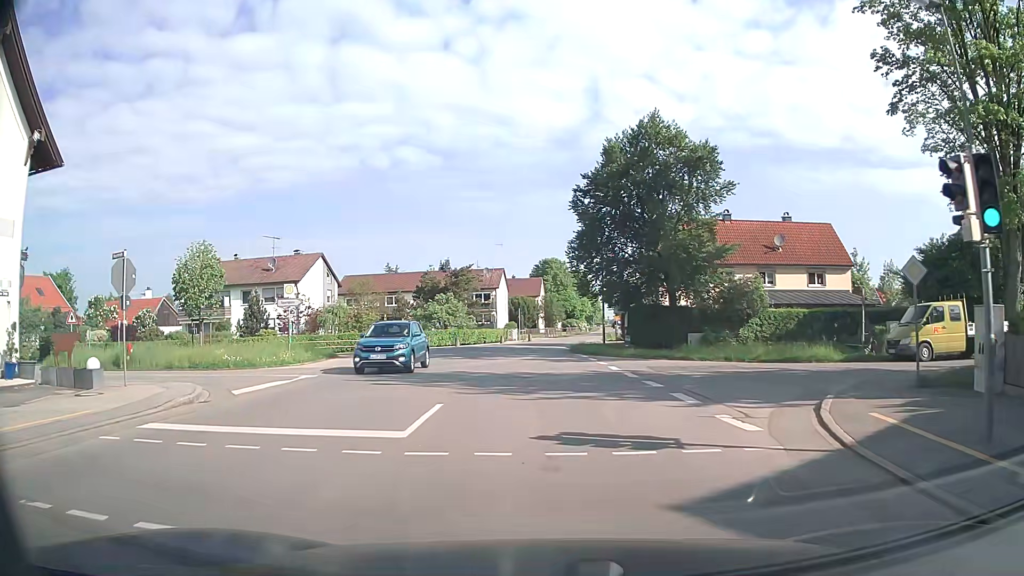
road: tertiary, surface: asphalt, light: Day
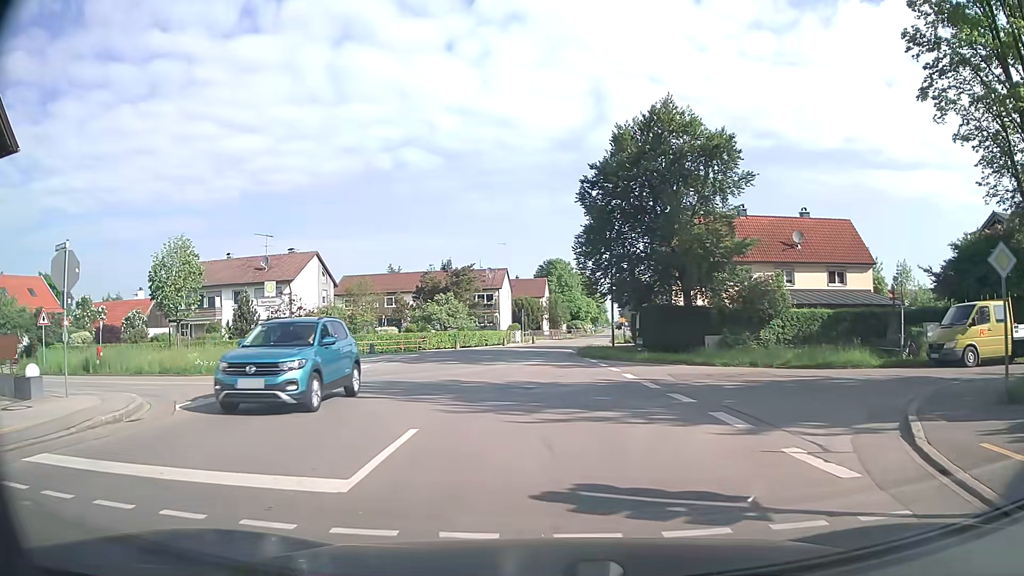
(0.0, +2.6) m; 0°
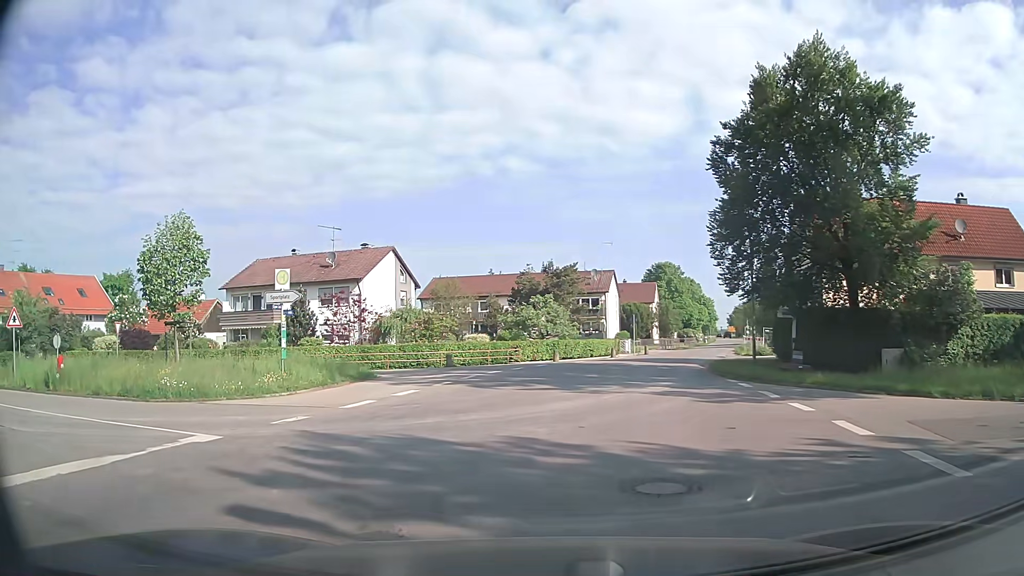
(-0.5, +8.5) m; -10°
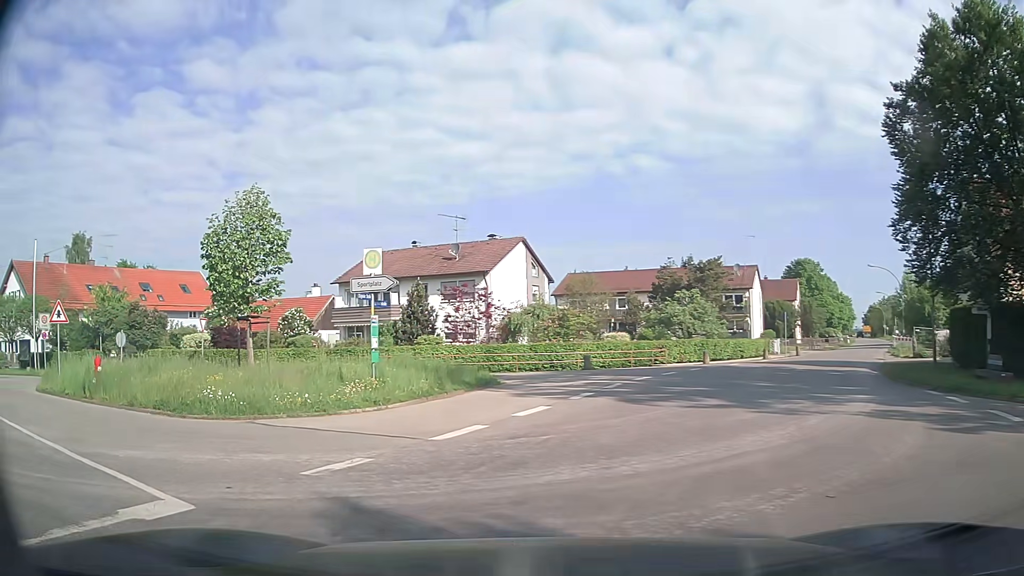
(-0.4, +4.5) m; -11°
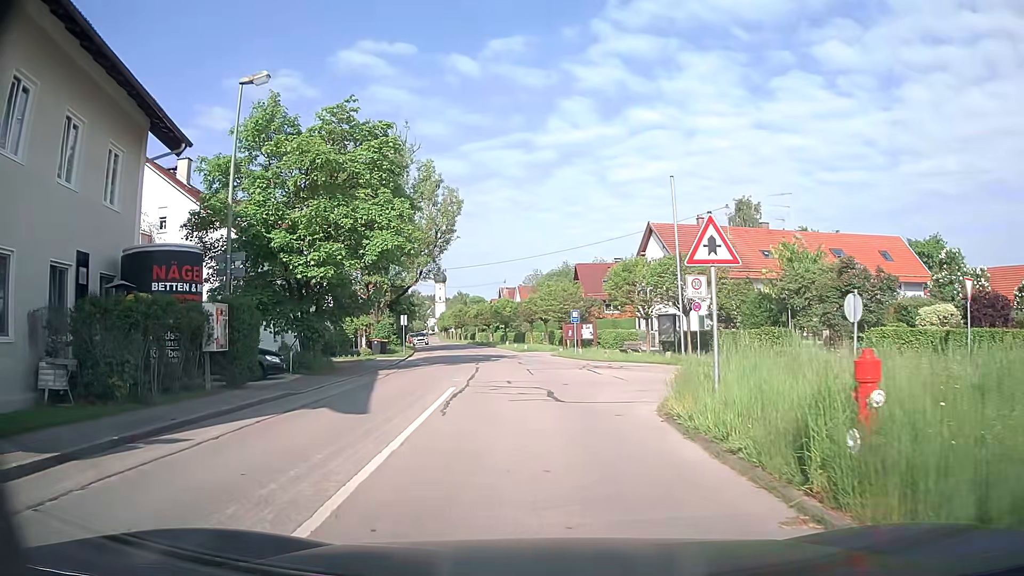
(-7.5, +11.1) m; -59°
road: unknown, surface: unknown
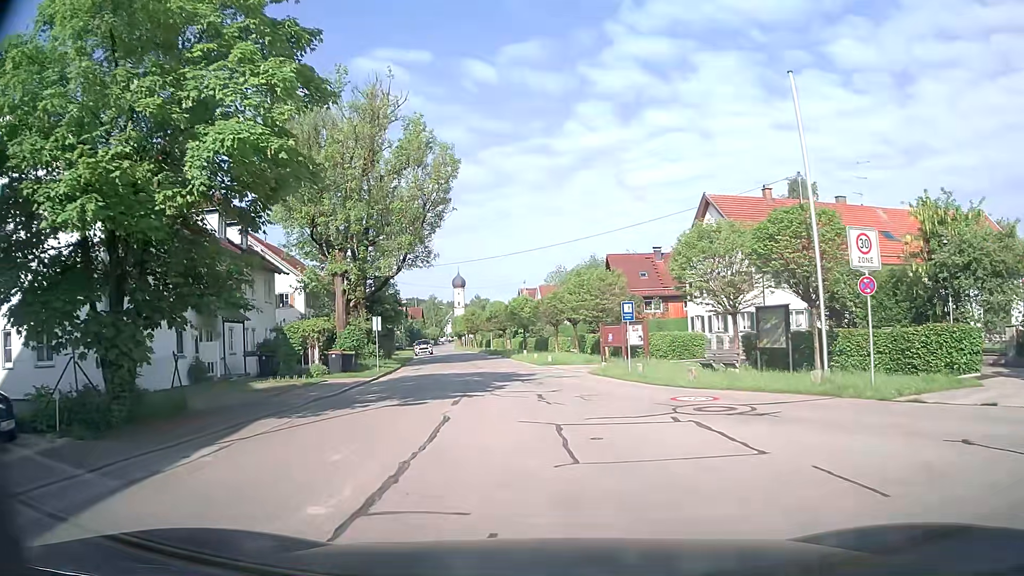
(-0.3, +13.2) m; -2°
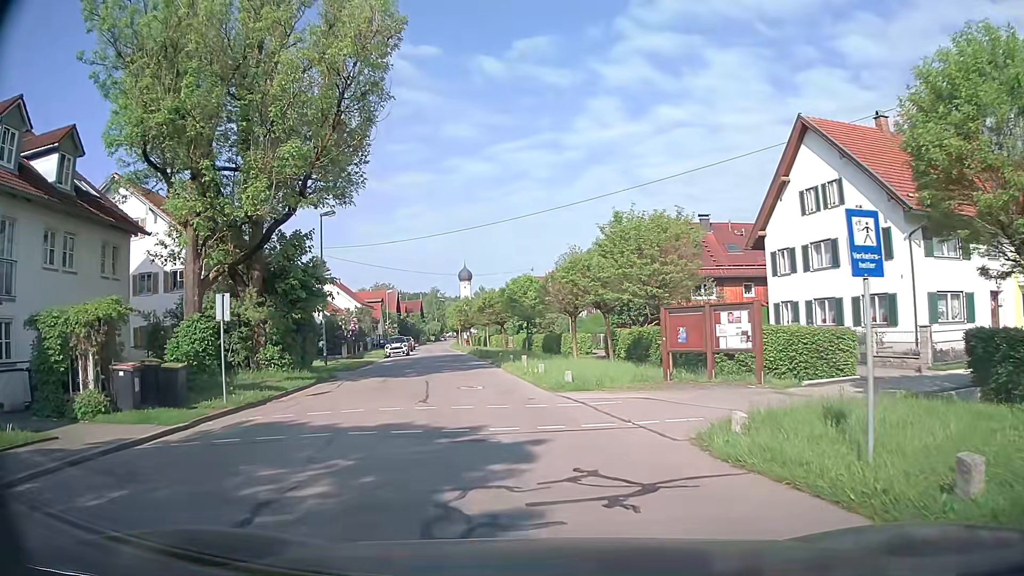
(+0.2, +16.5) m; 0°
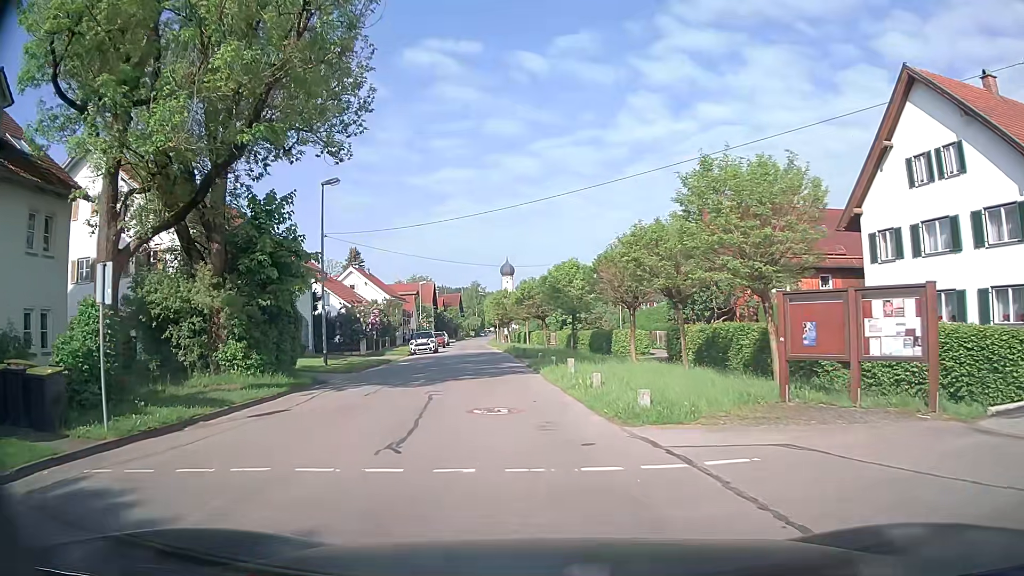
(-0.2, +6.4) m; -5°
